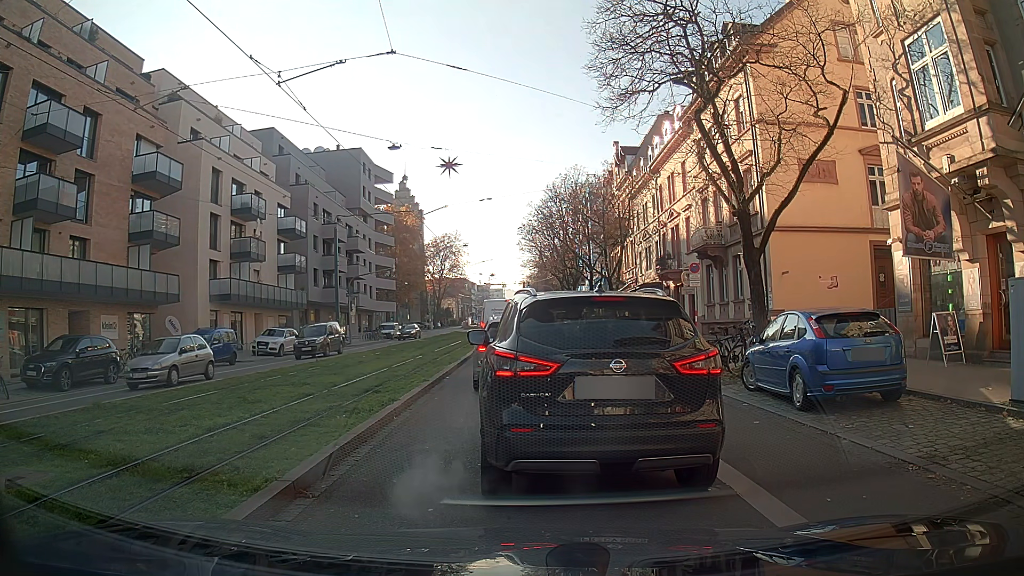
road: primary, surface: asphalt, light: Day
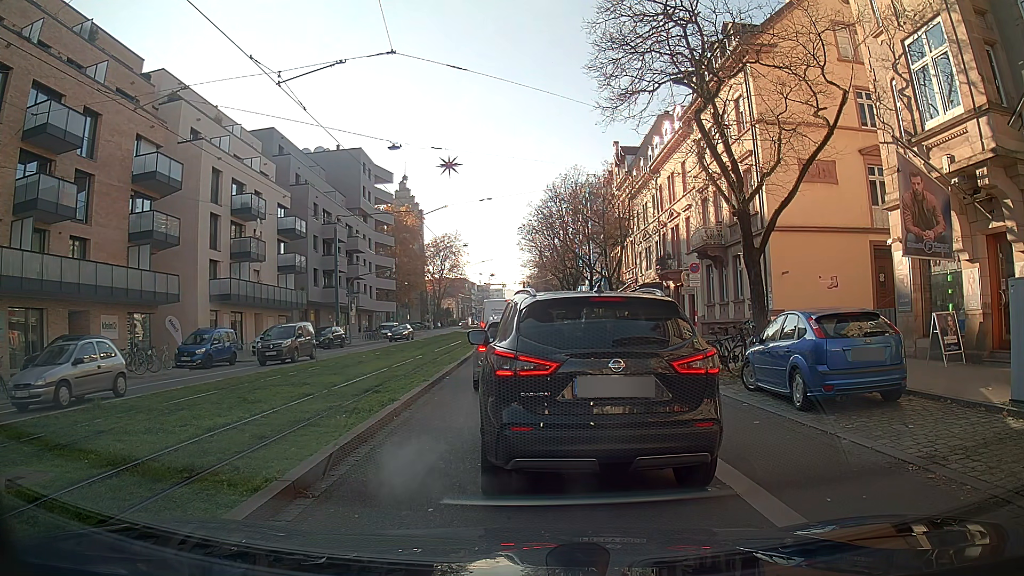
(0.0, 0.0) m; 0°
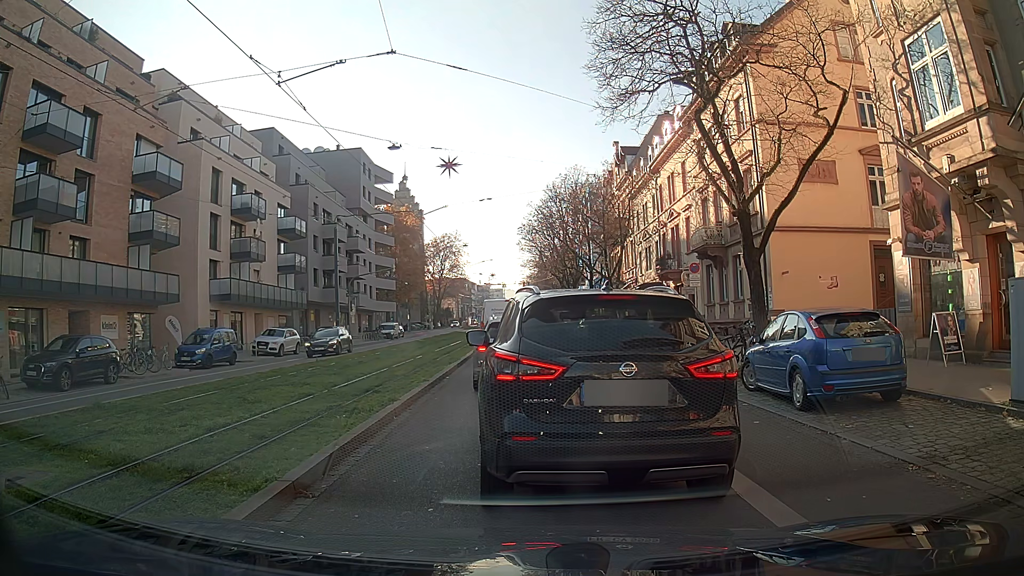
(0.0, 0.0) m; 0°
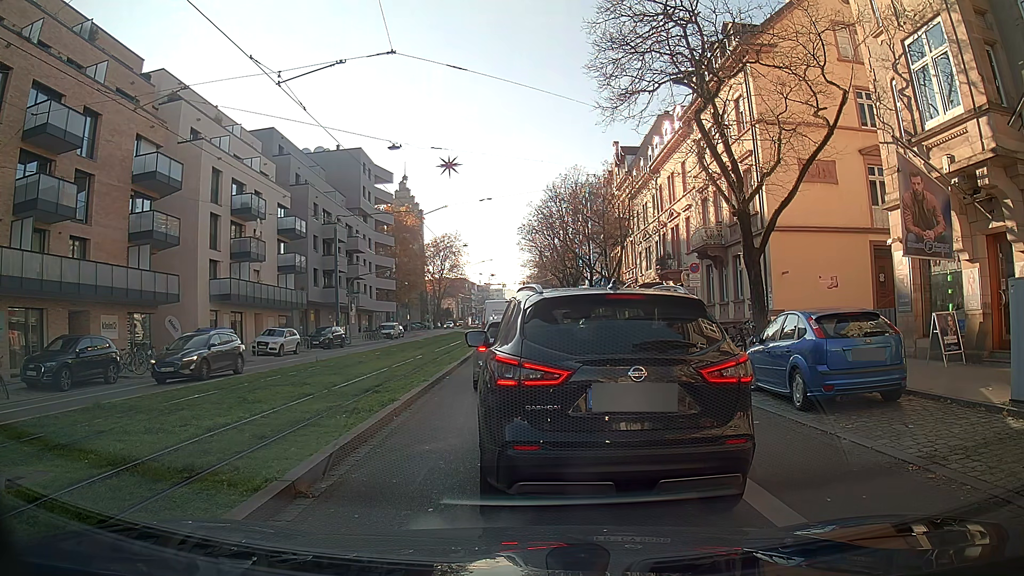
(0.0, 0.0) m; 0°
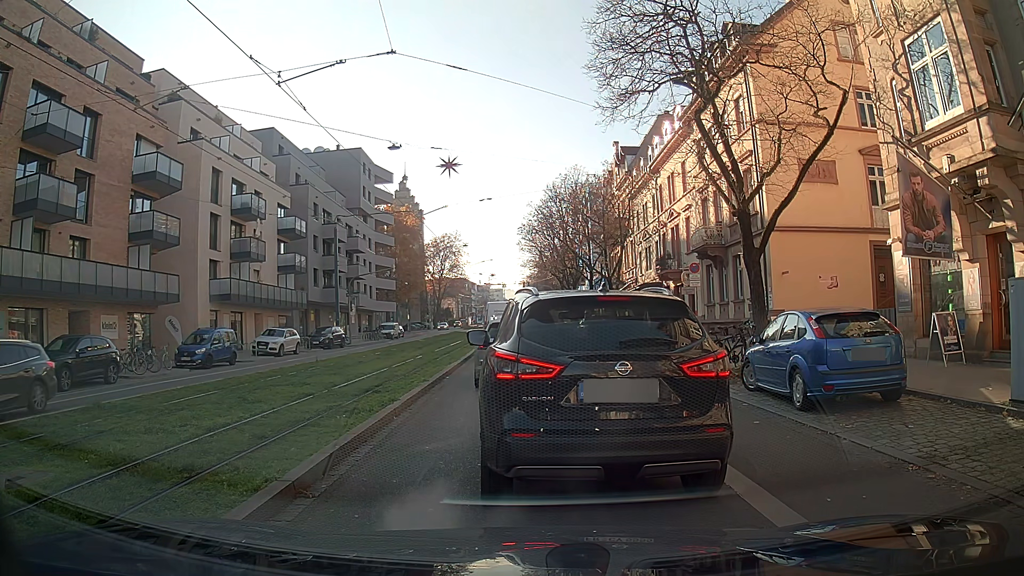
(0.0, 0.0) m; 0°
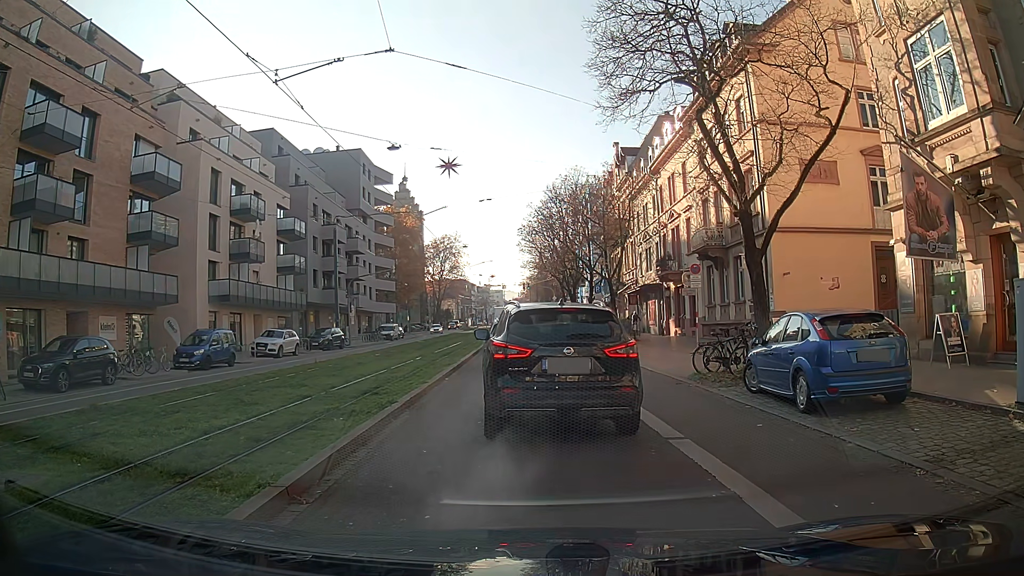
(0.0, +0.1) m; 0°
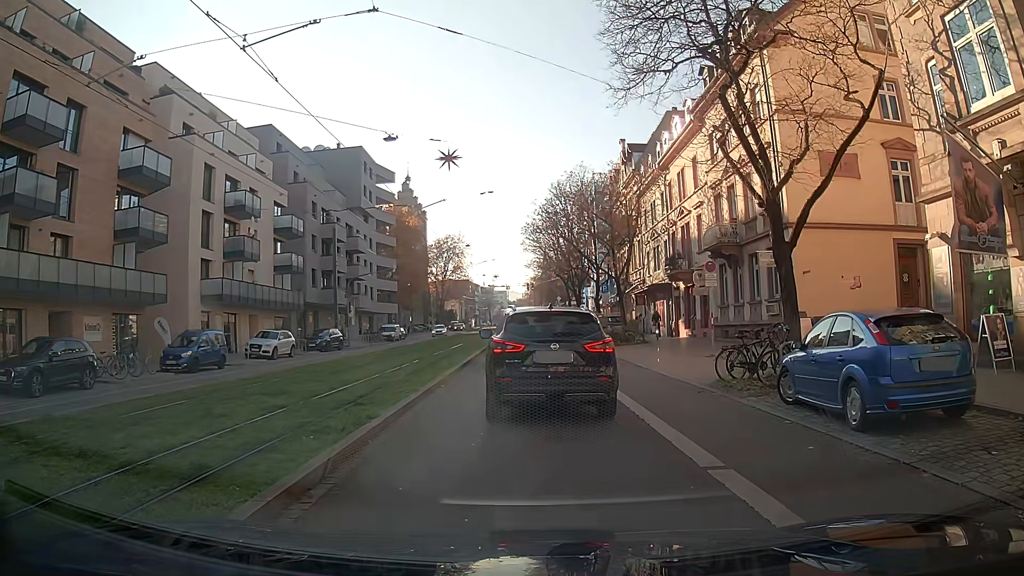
(0.0, +1.6) m; 0°
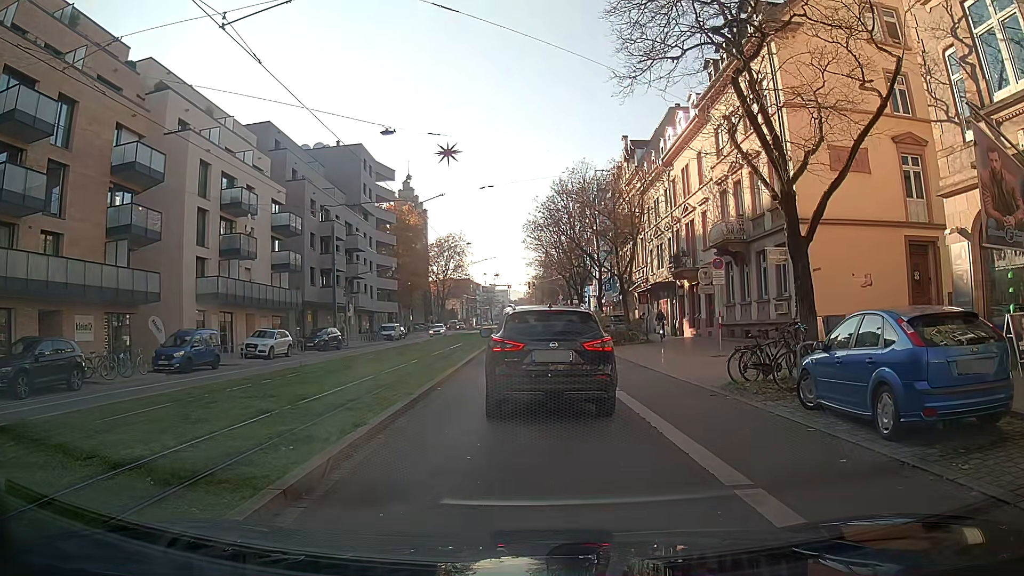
(0.0, +0.8) m; 0°
